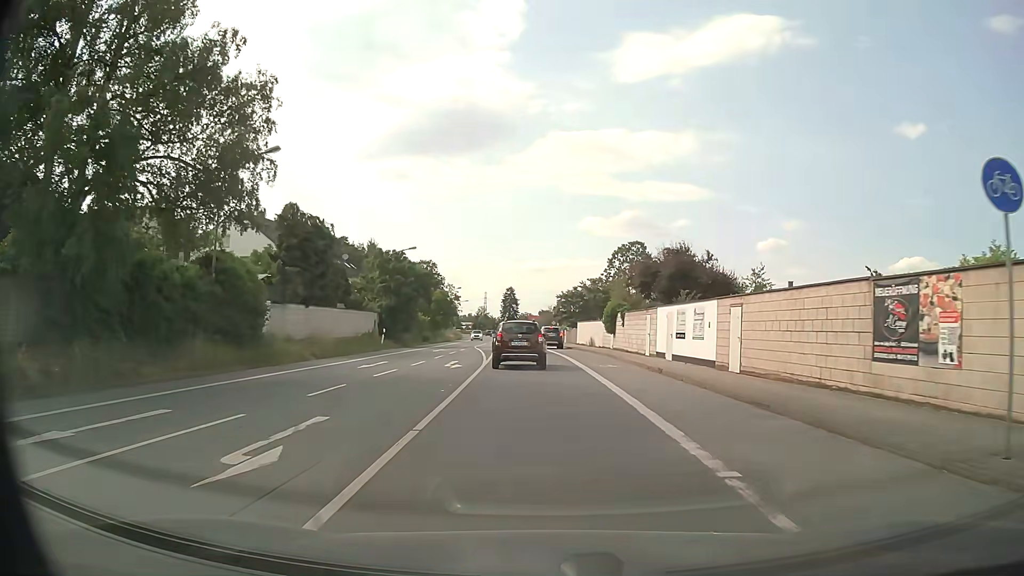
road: primary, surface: asphalt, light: Day
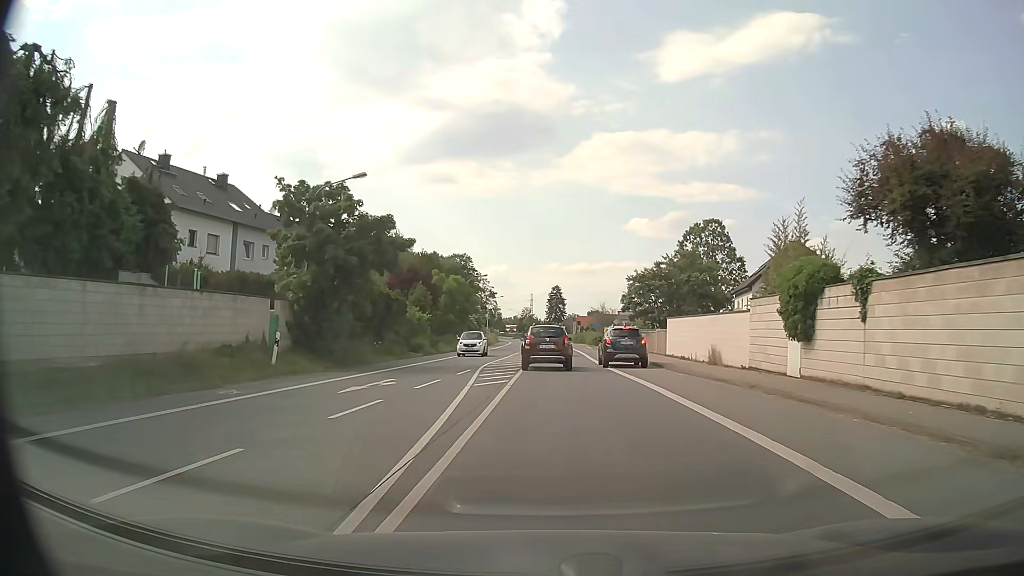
(-0.9, +27.1) m; -4°
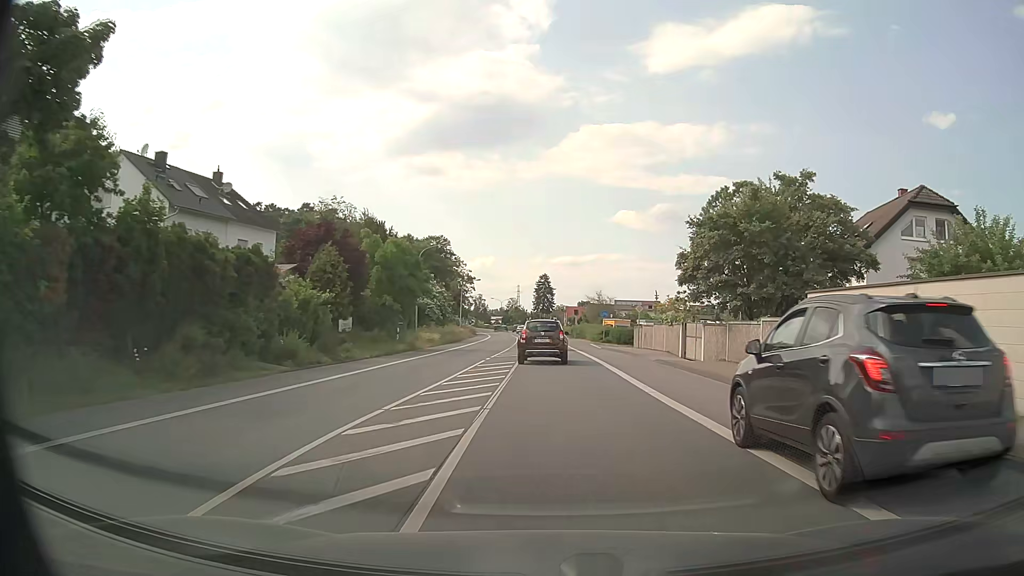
(0.0, +22.2) m; +1°
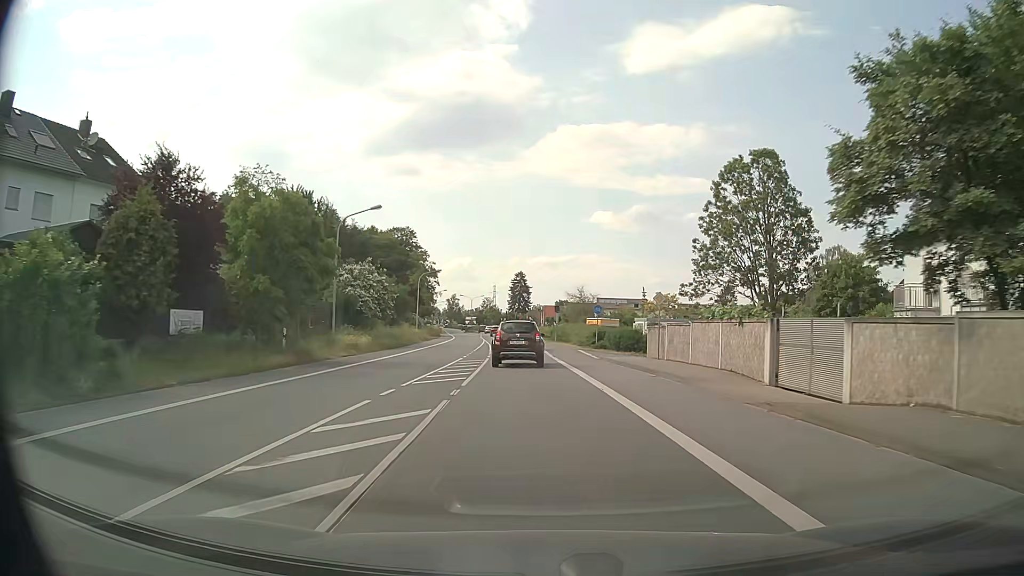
(+0.3, +15.4) m; +2°
(0, +10) (0, +20) (-1, +30) (-1, +40) (-2, +50) (-3, +60) (-4, +70) (-5, +80) (-6, +90) (-7, +100) m
